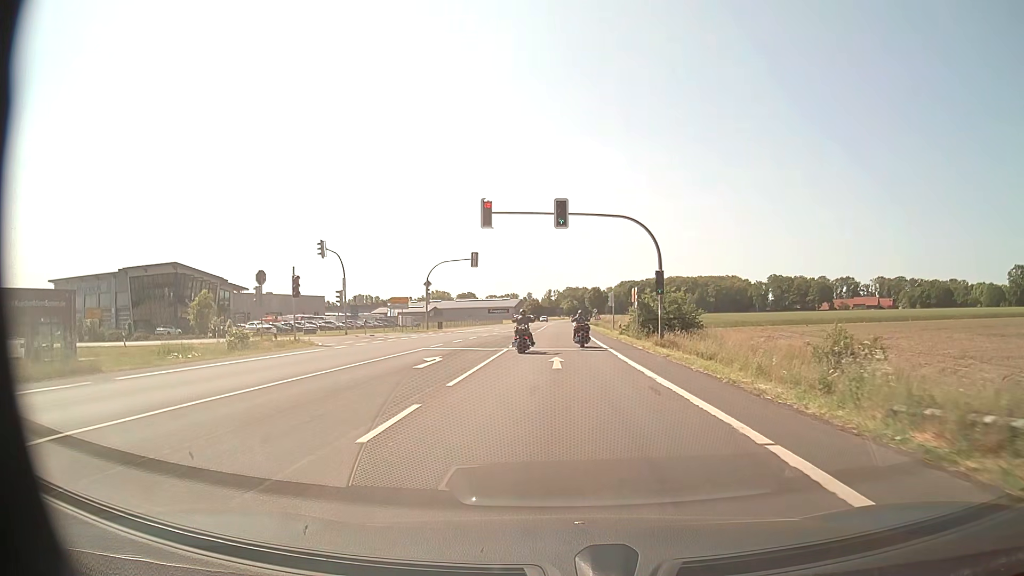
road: primary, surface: asphalt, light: Day
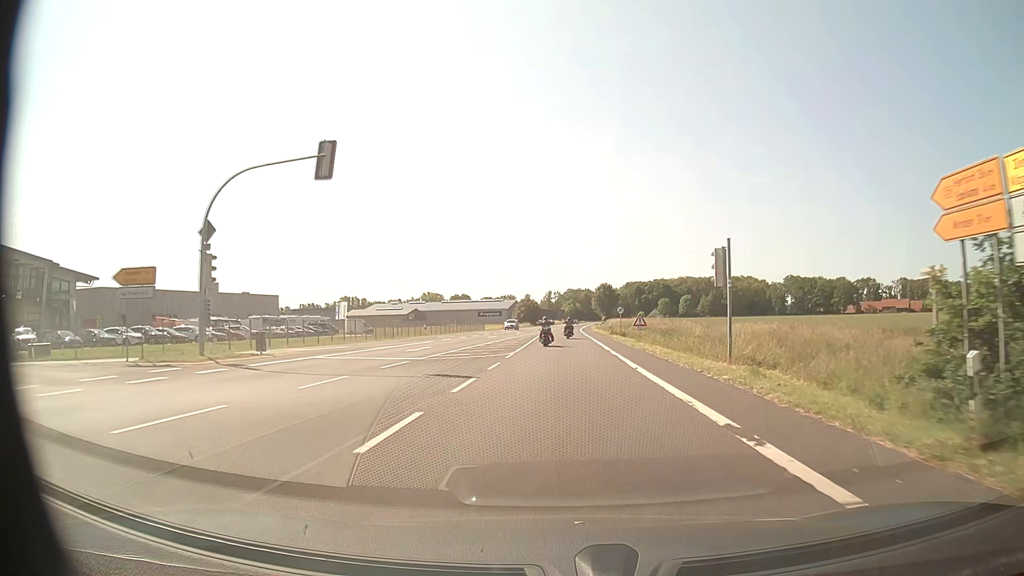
(0.0, +41.1) m; 0°
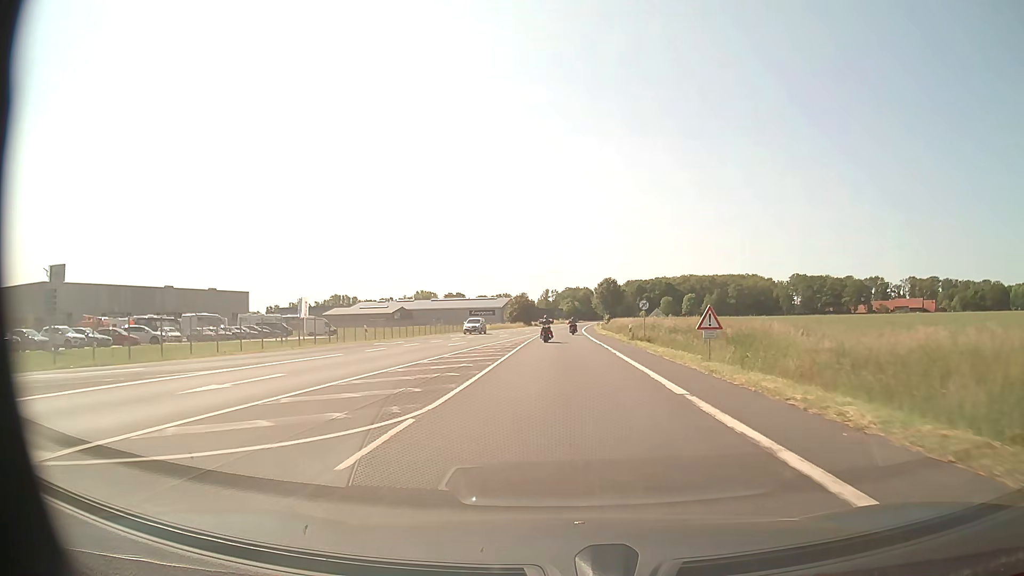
(0.0, +18.9) m; 0°
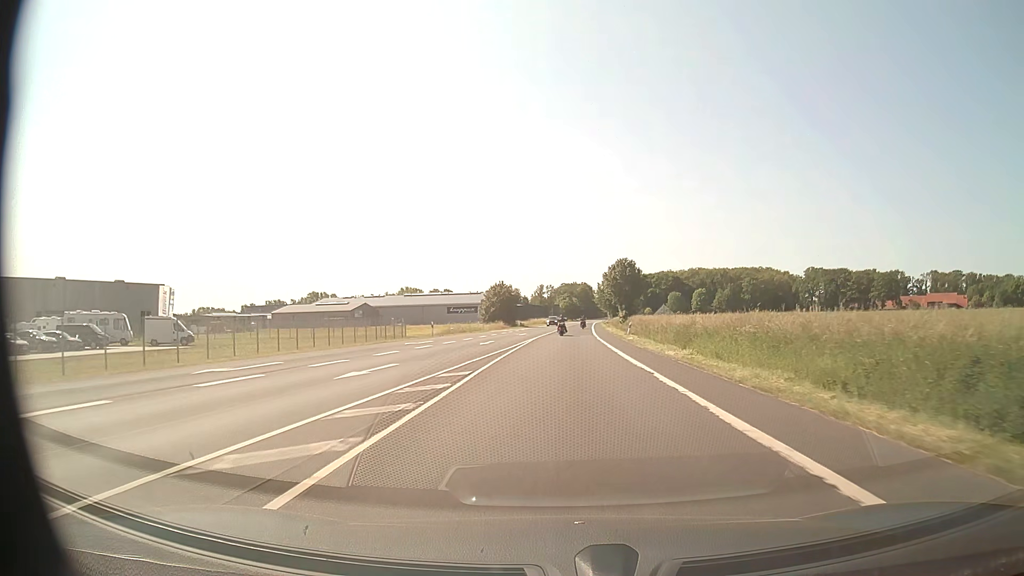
(+0.1, +40.6) m; 0°
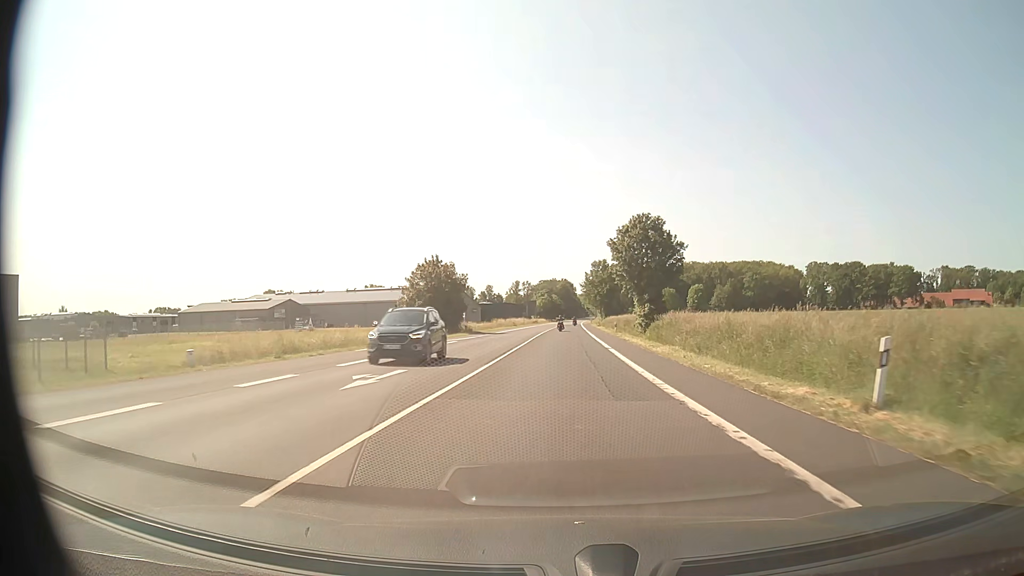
(+0.5, +42.6) m; +2°
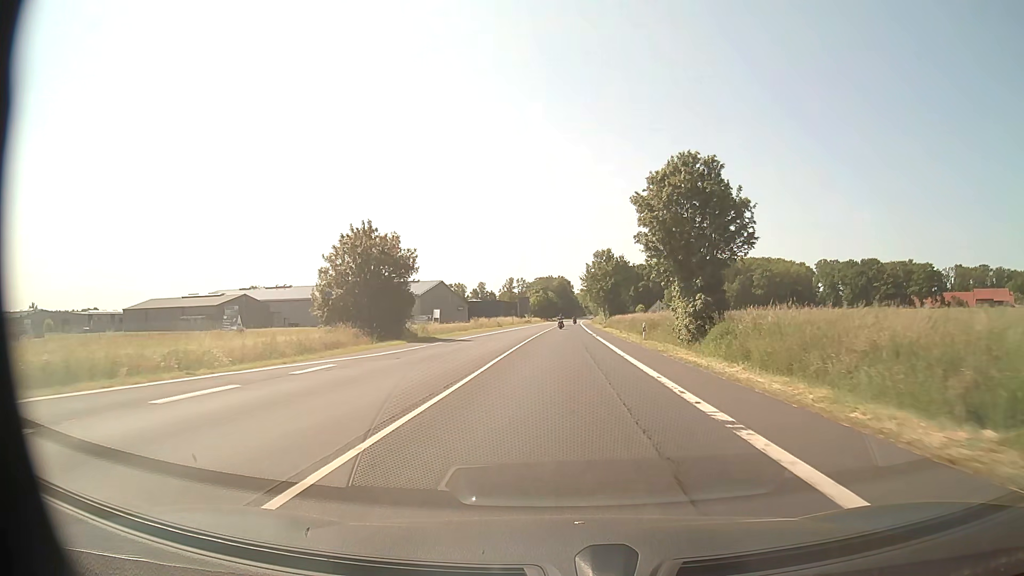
(+0.1, +21.7) m; 0°
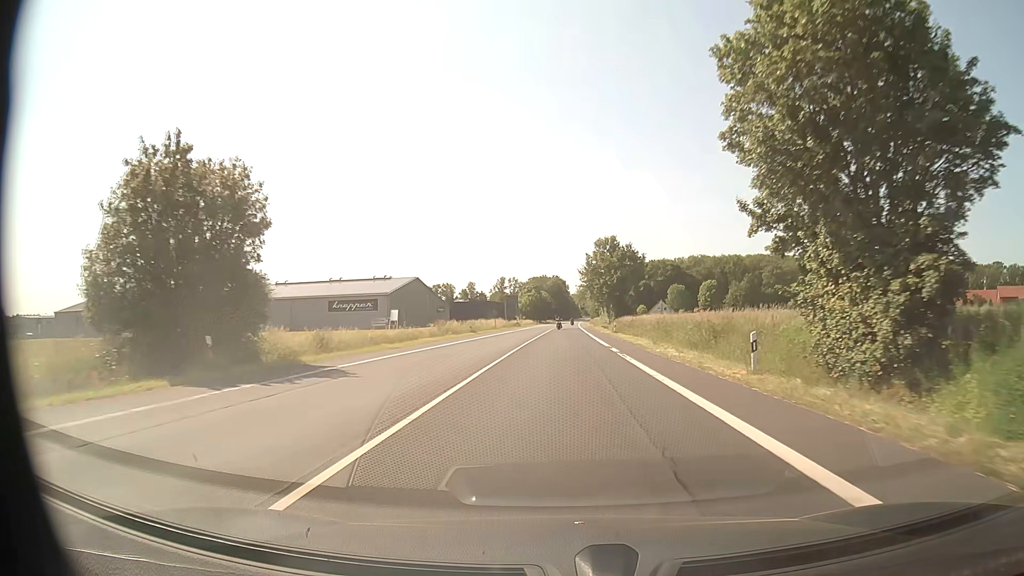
(+0.1, +21.8) m; +1°
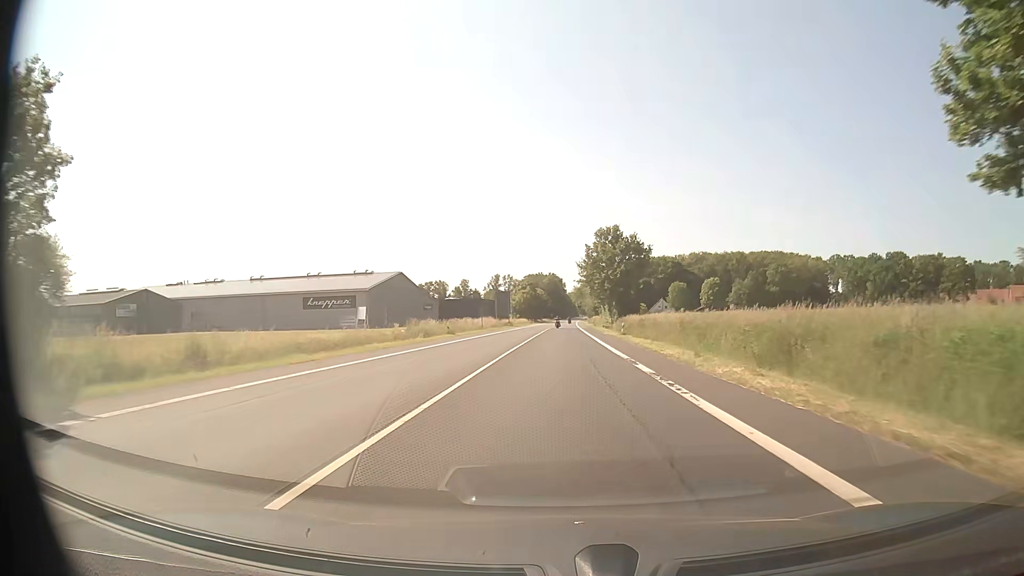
(0.0, +11.0) m; 0°
(0, +10) (0, +20) (0, +30) (0, +40) (0, +50) (+1, +60) (+1, +70) (+1, +80) (+1, +90) (+1, +100) m
